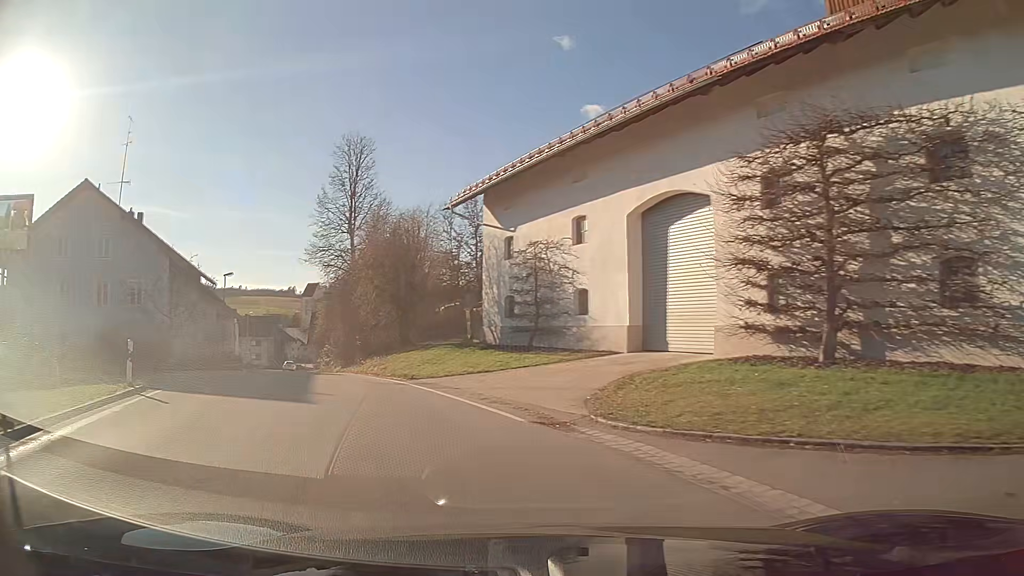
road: secondary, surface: asphalt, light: Day
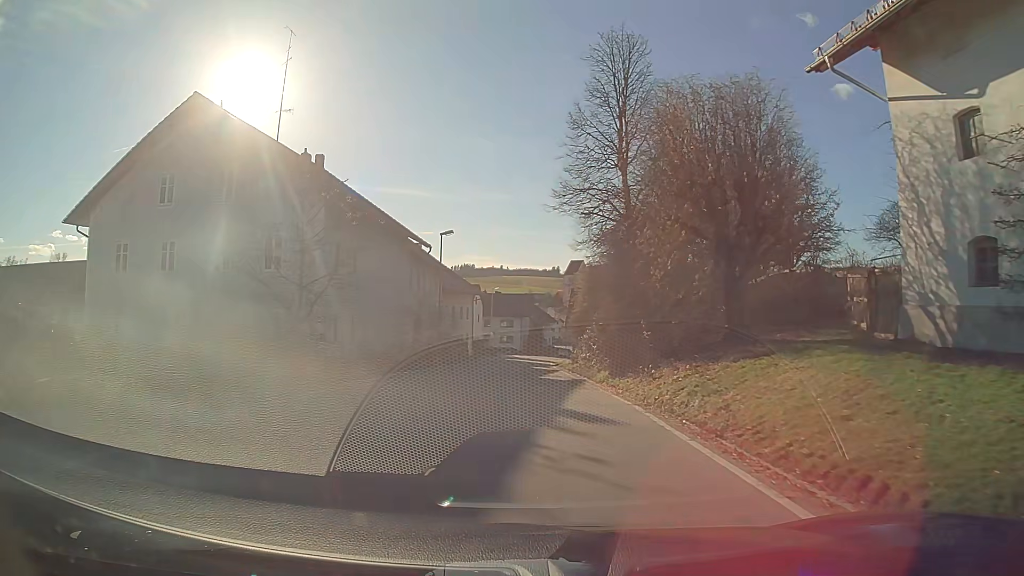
(-3.3, +15.8) m; -18°
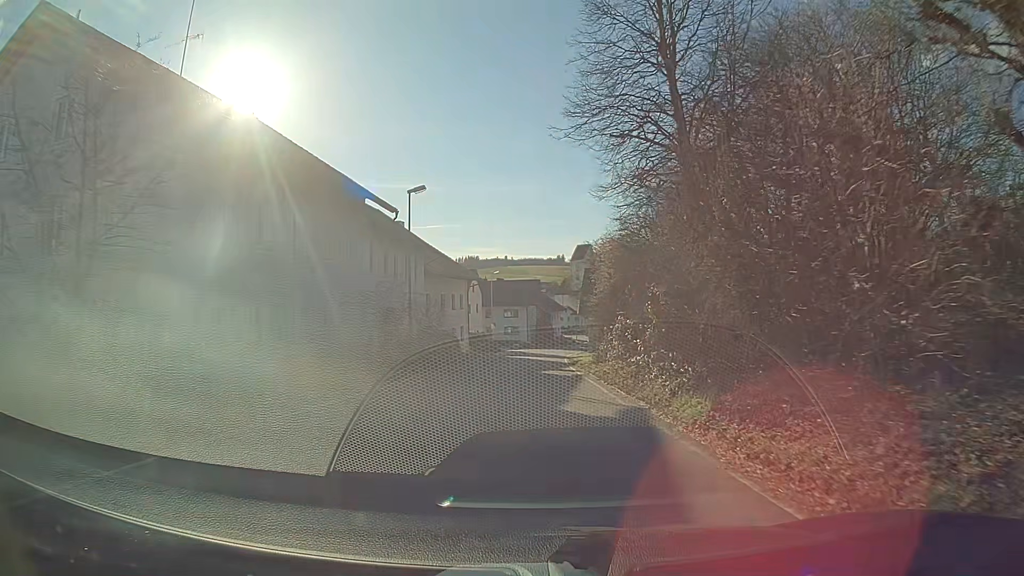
(-0.1, +11.9) m; -1°
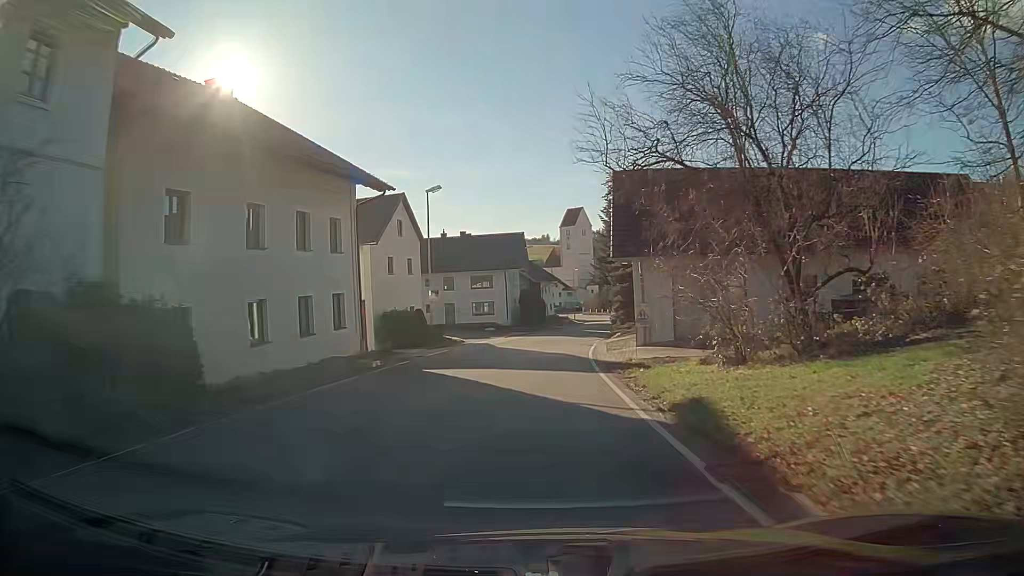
(+0.3, +33.9) m; +1°
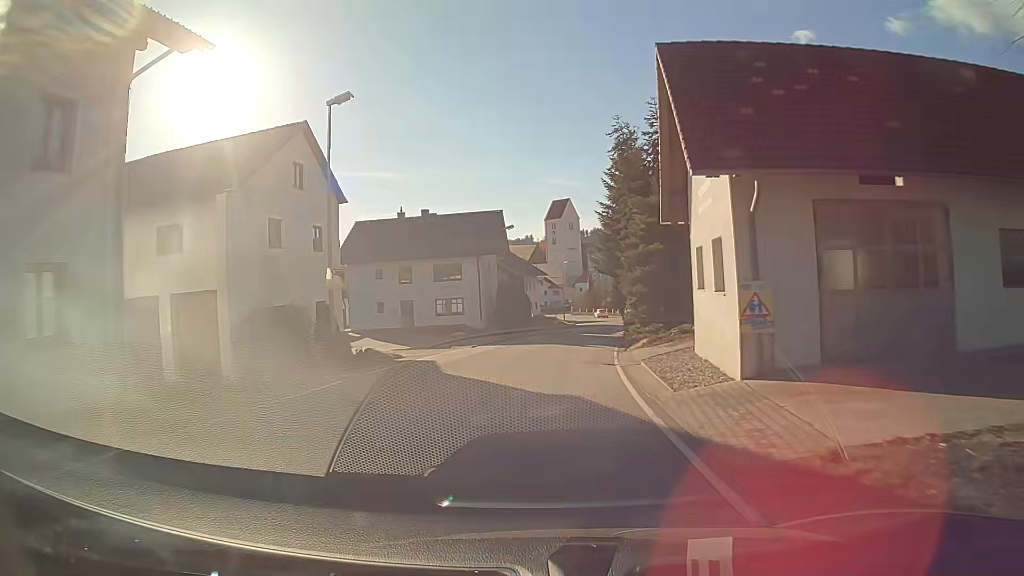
(+0.2, +15.3) m; +2°
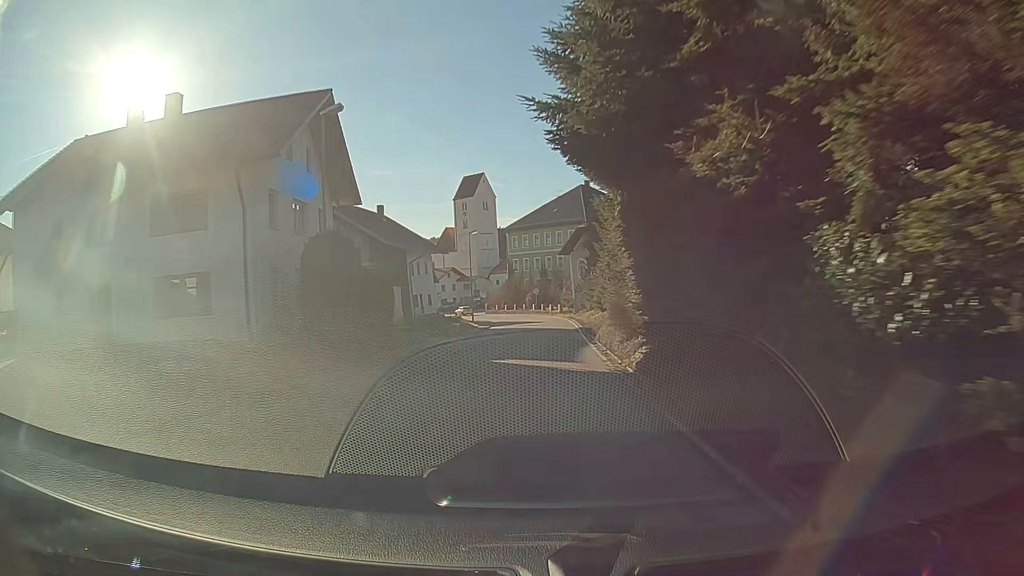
(+1.7, +31.4) m; +6°
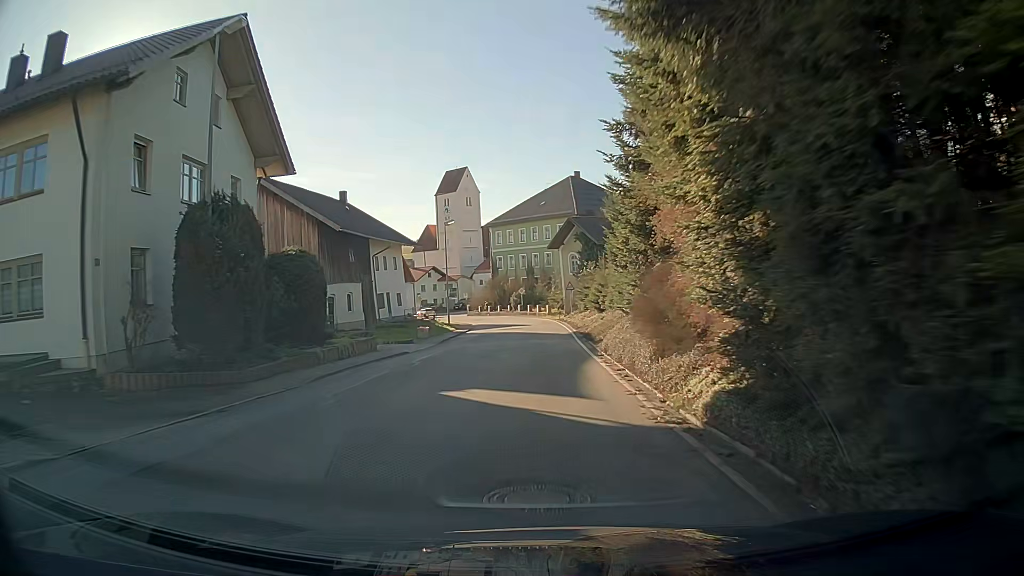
(0.0, +7.7) m; +1°
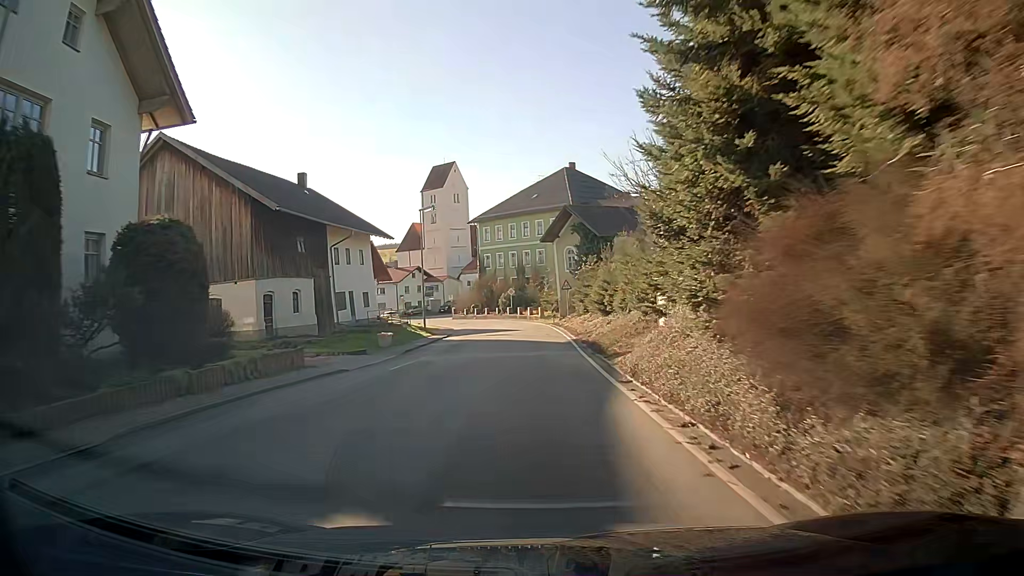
(0.0, +7.7) m; +1°
